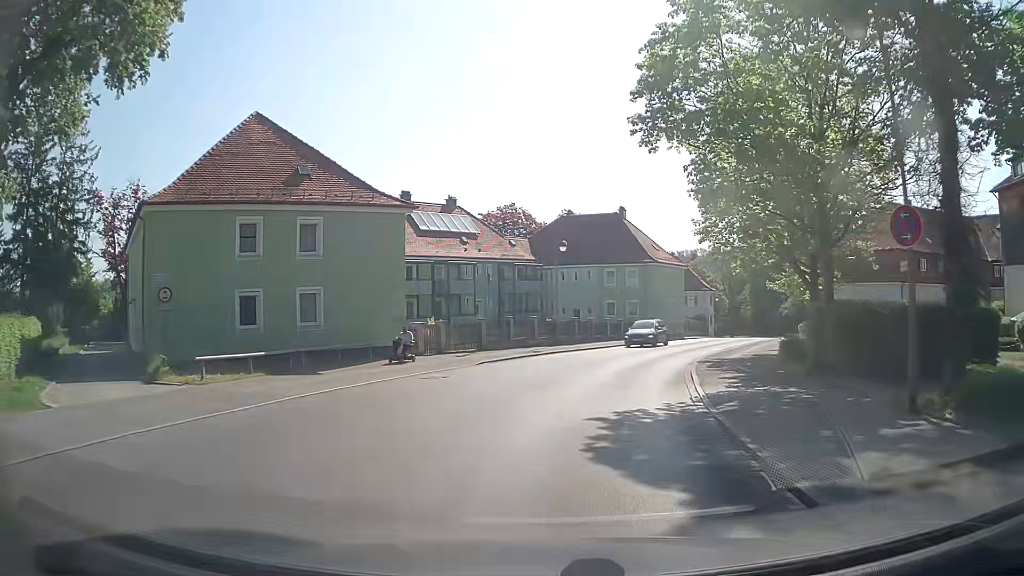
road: tertiary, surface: asphalt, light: Day
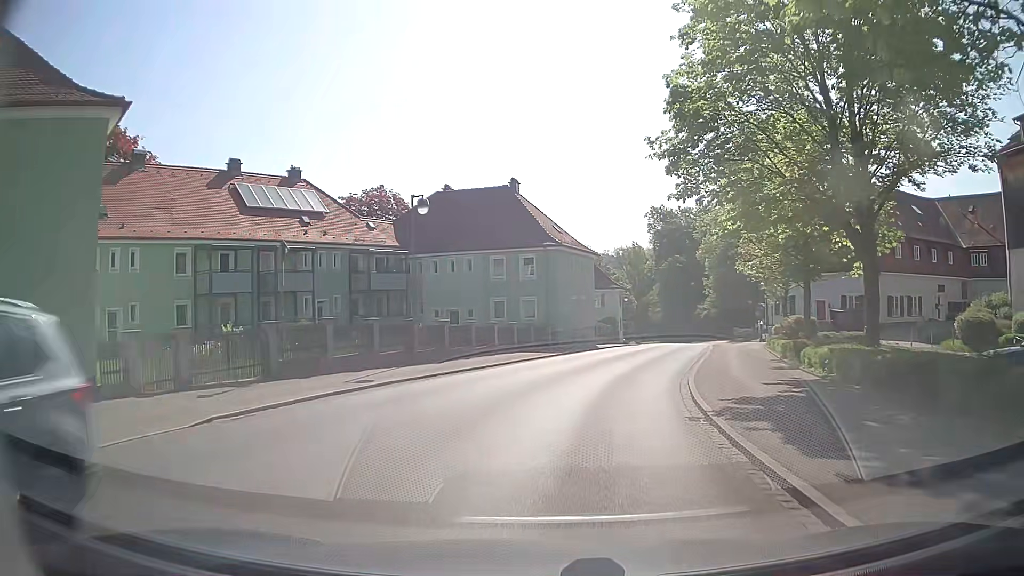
(+1.1, +14.5) m; +9°
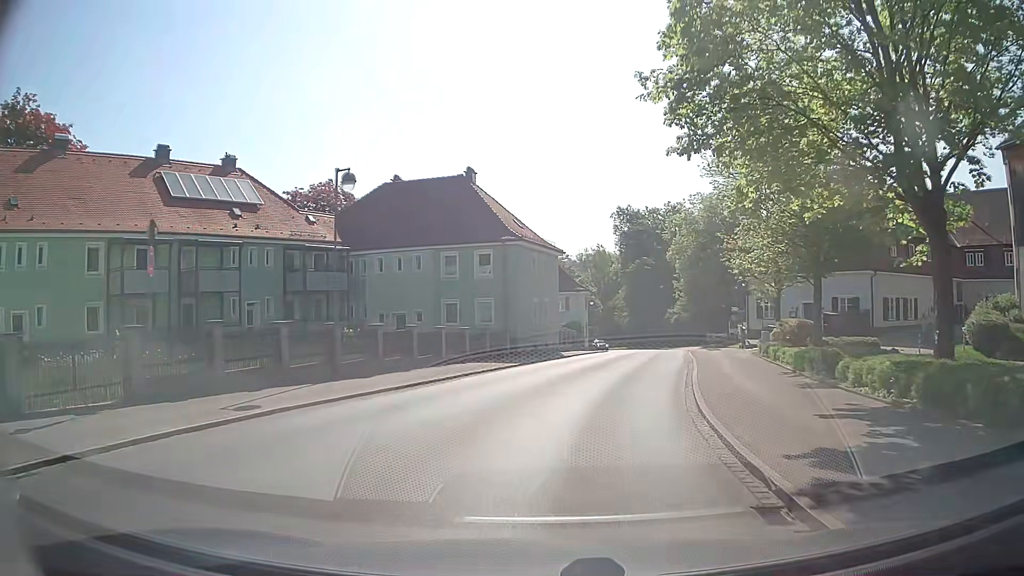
(+0.2, +5.1) m; +4°
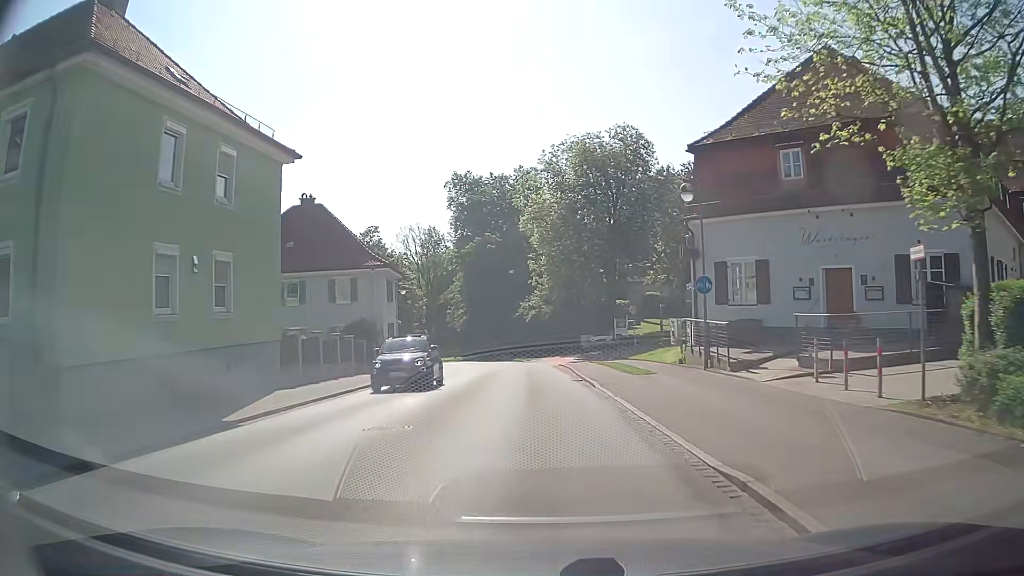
(+3.7, +27.0) m; +13°
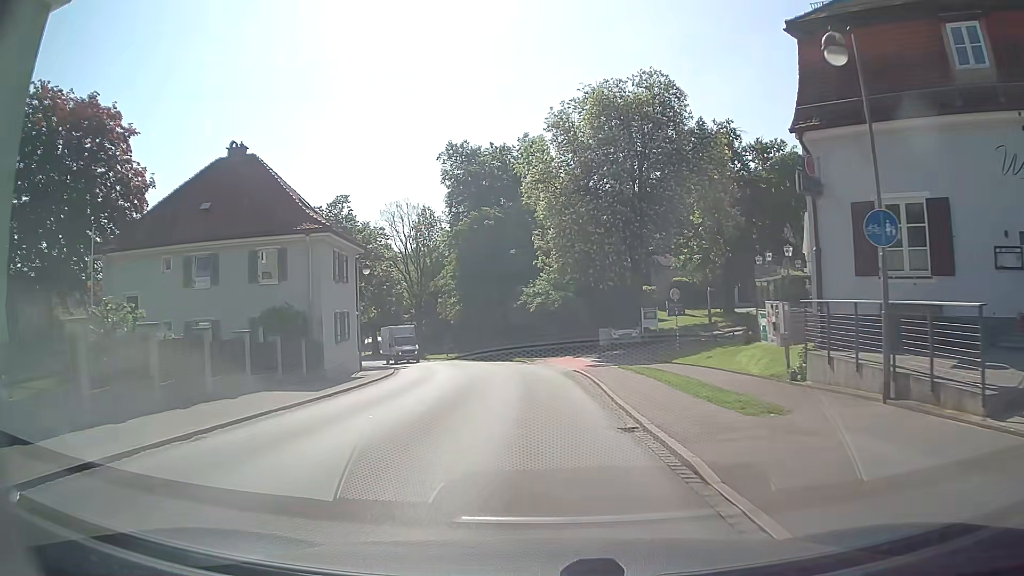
(0.0, +11.7) m; -1°
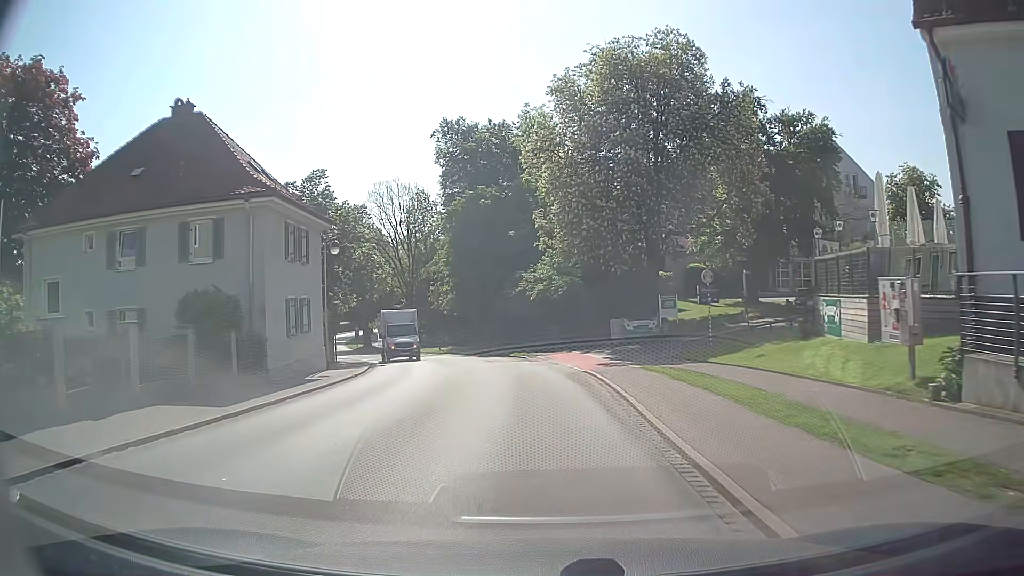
(0.0, +5.9) m; 0°
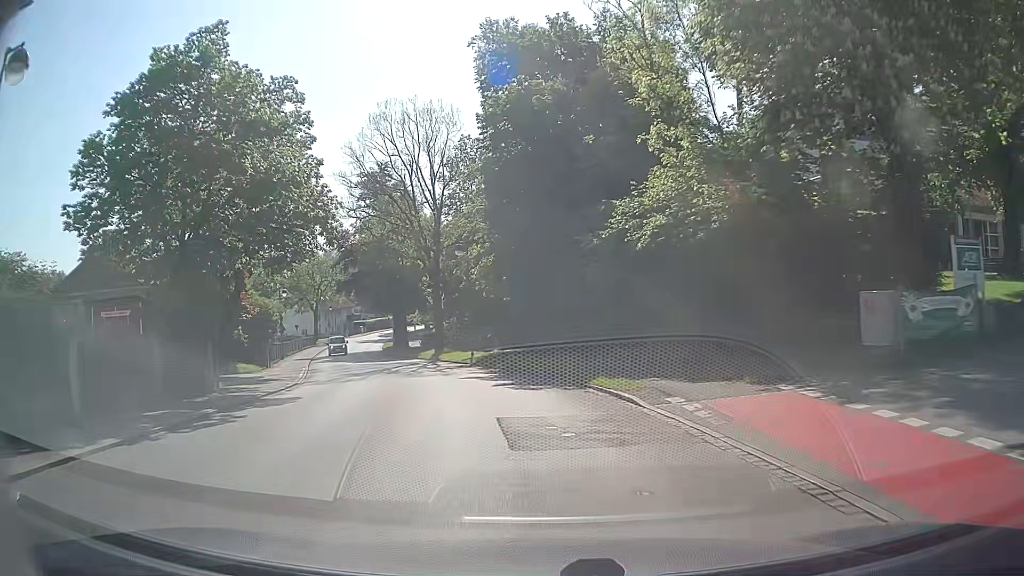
(-1.0, +23.6) m; -7°
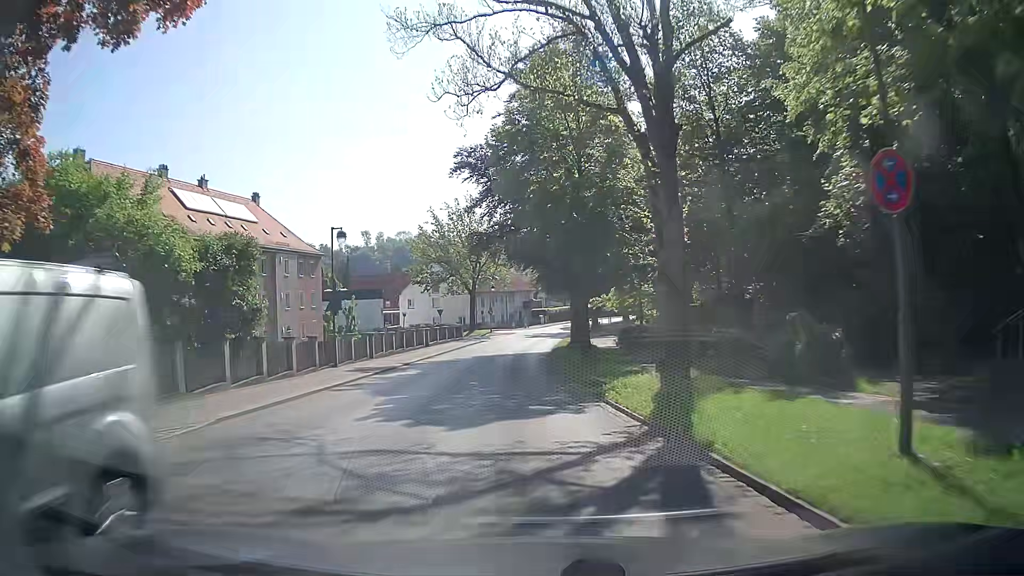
(-4.8, +29.2) m; -17°
